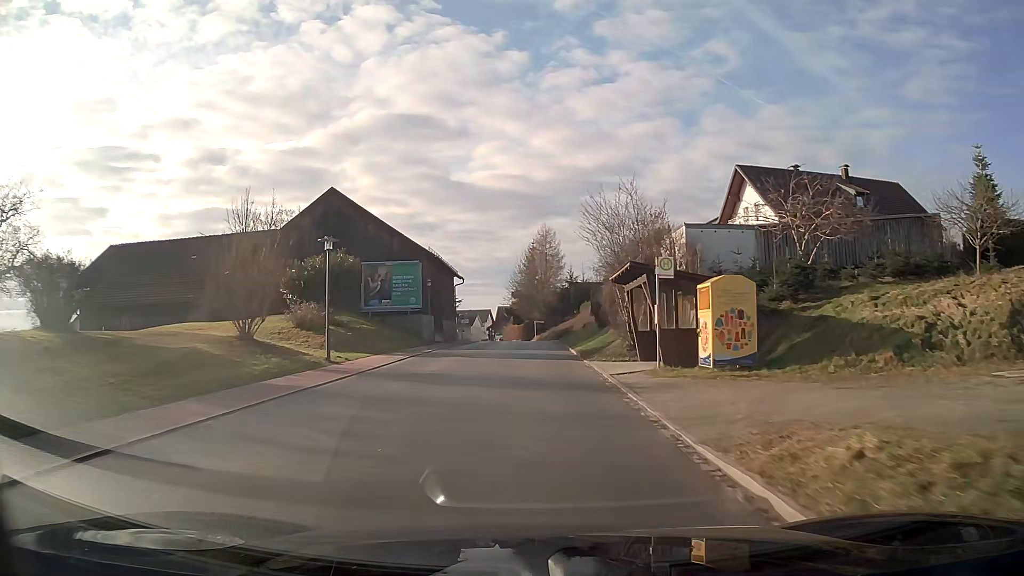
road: tertiary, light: Day
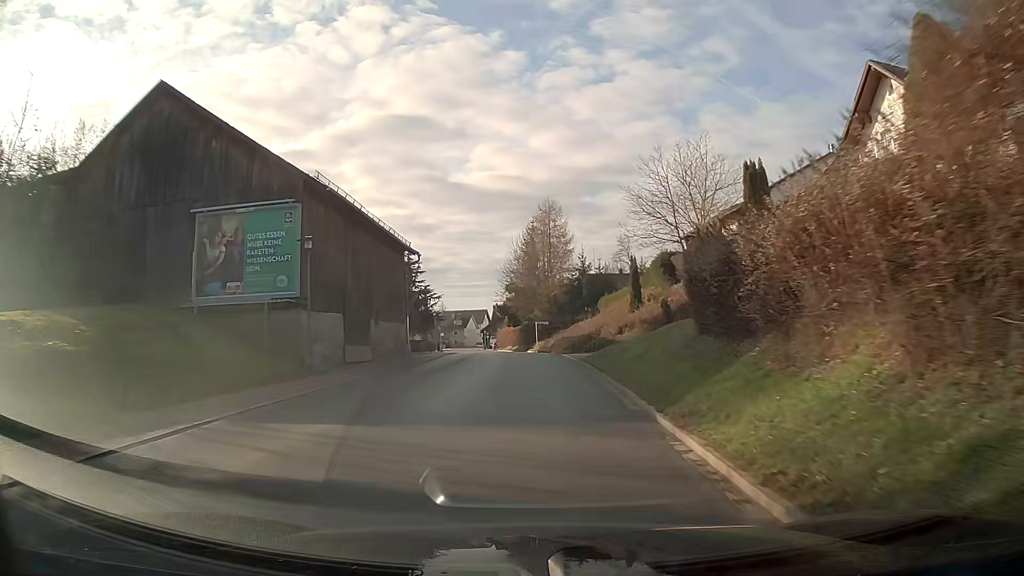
(0.0, +22.4) m; 0°
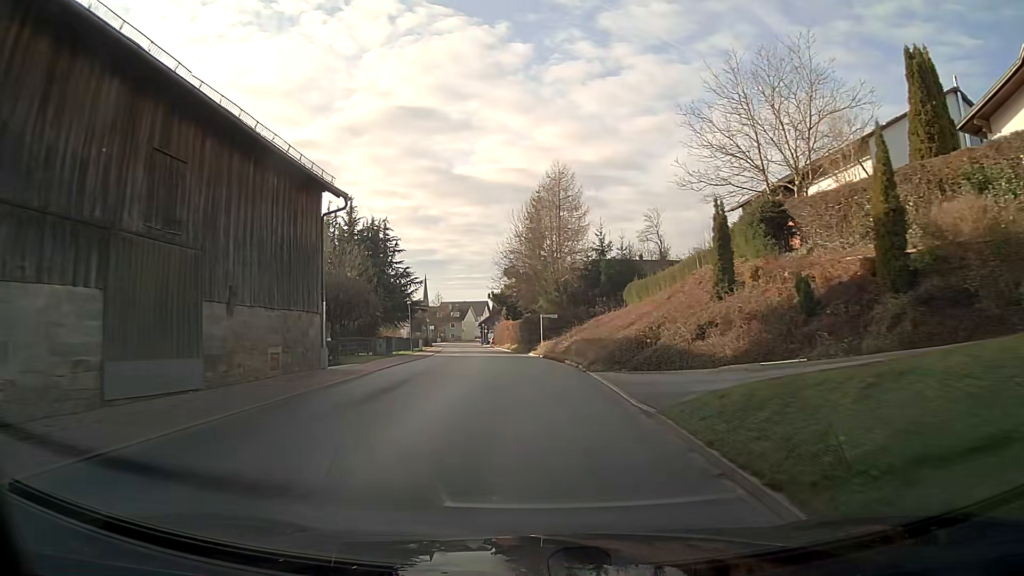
(-0.1, +14.8) m; -1°
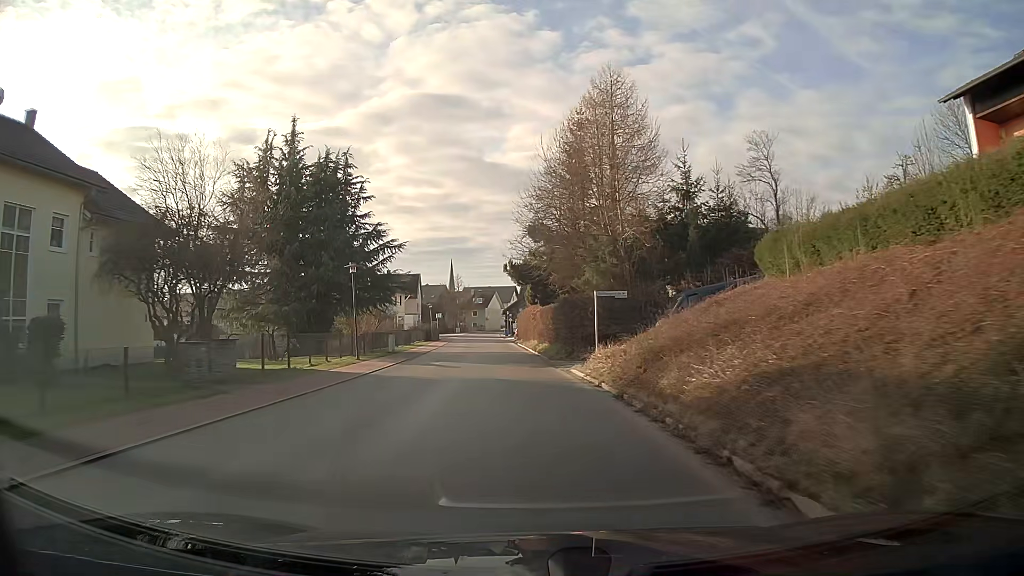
(-0.5, +22.1) m; -3°
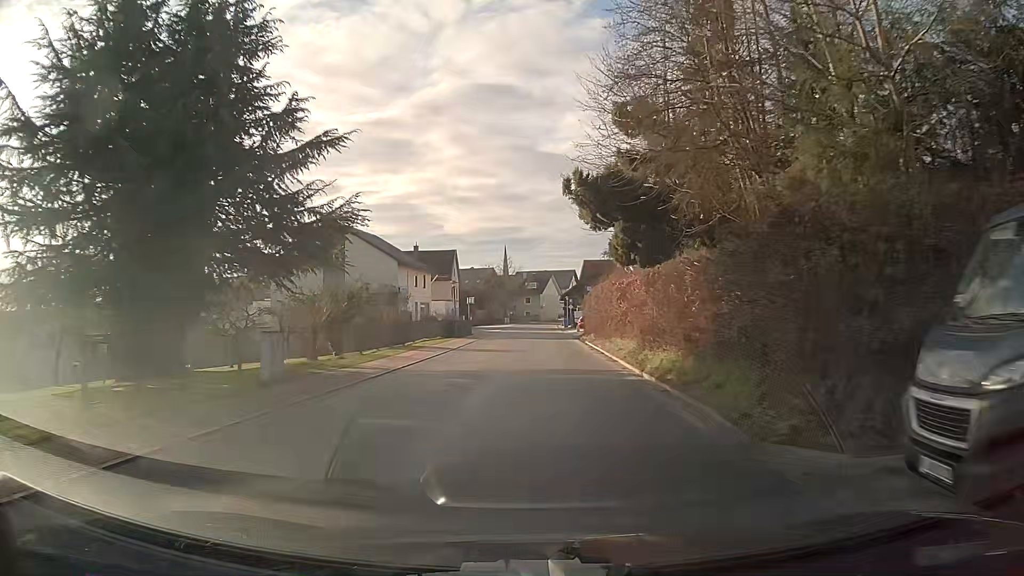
(-0.9, +22.5) m; -4°
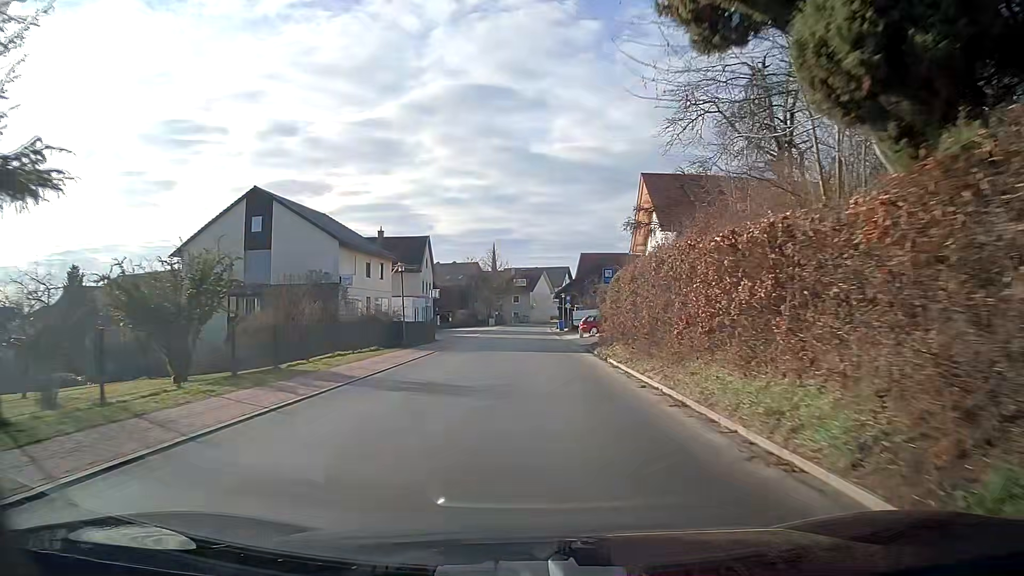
(+0.1, +15.3) m; 0°
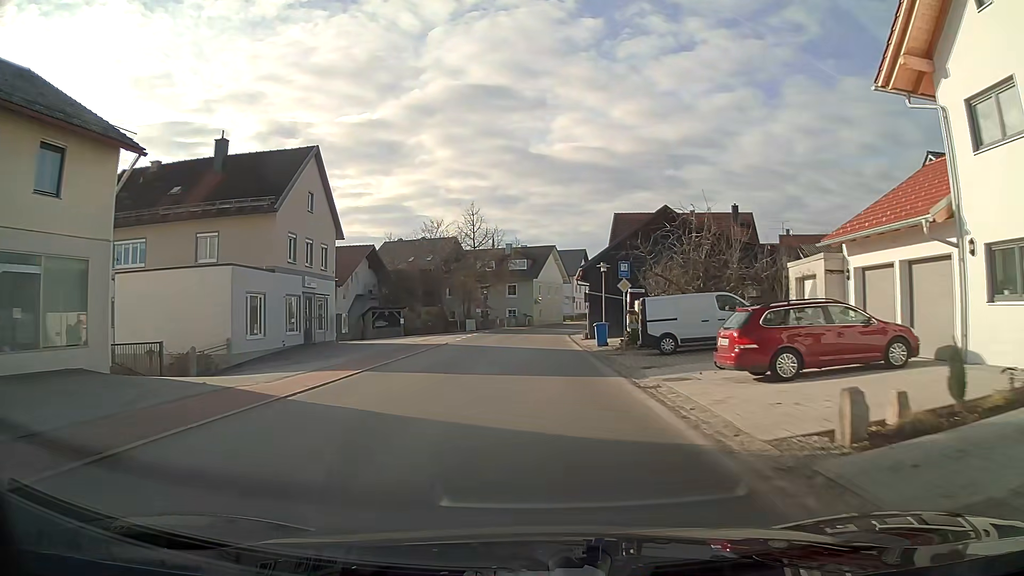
(0.0, +38.8) m; 0°
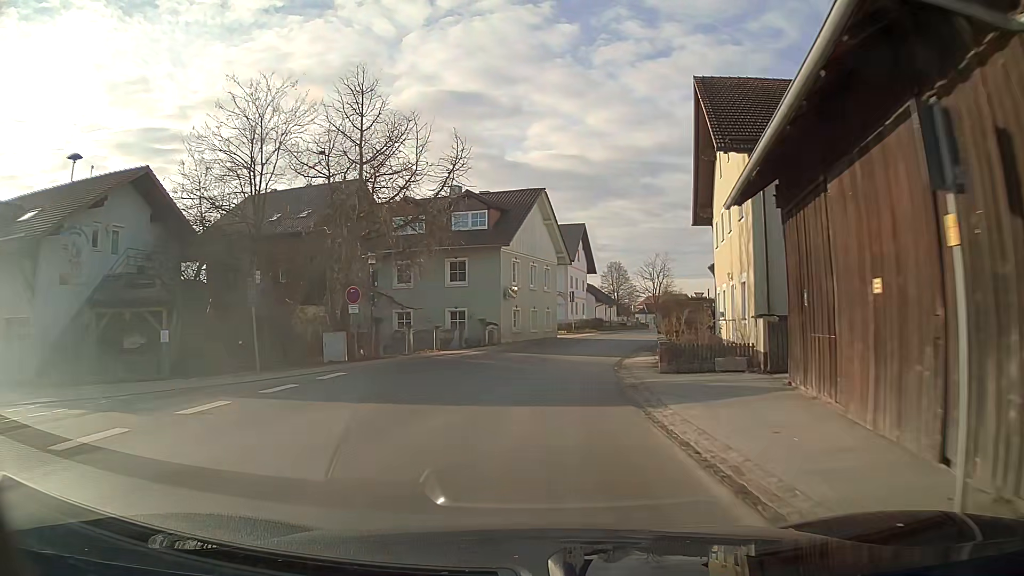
(+0.5, +38.2) m; +3°
(0, +10) (+1, +20) (+3, +30) (+5, +40) (+8, +49) (+11, +59) (+14, +68) (+17, +78) (+19, +87) (+22, +97) m
